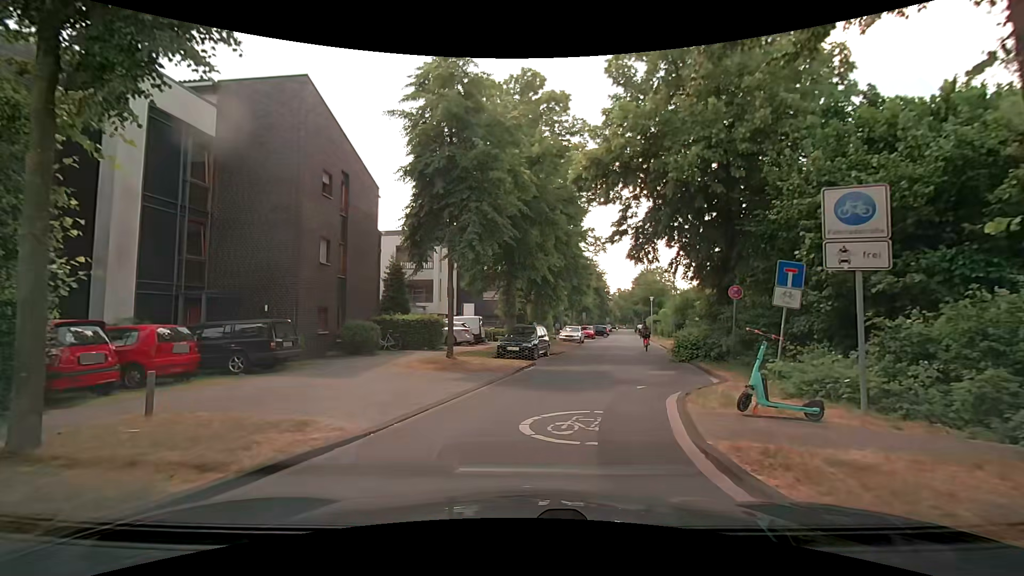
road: residential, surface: asphalt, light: Day
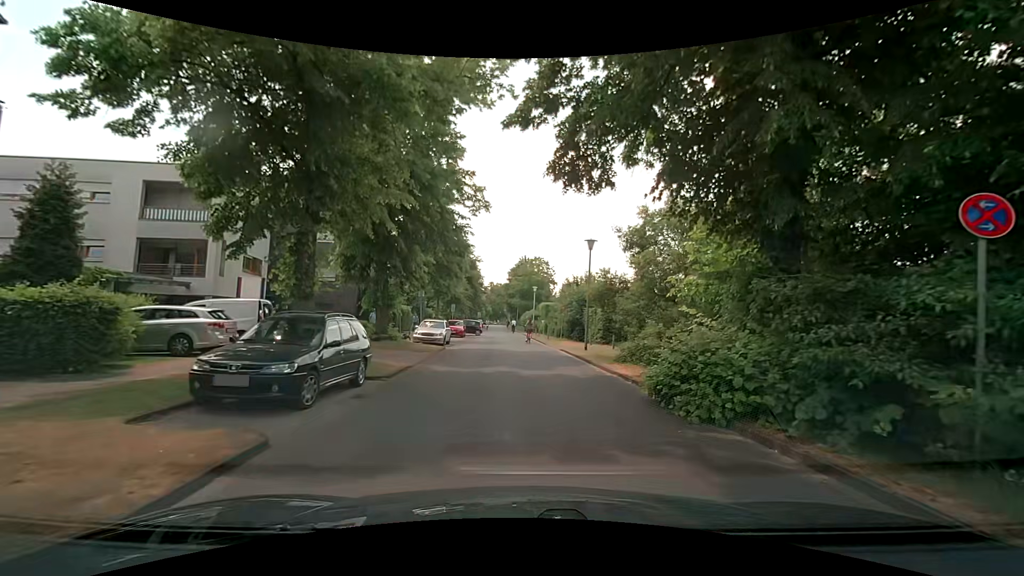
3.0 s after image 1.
(+1.3, +13.3) m; +14°
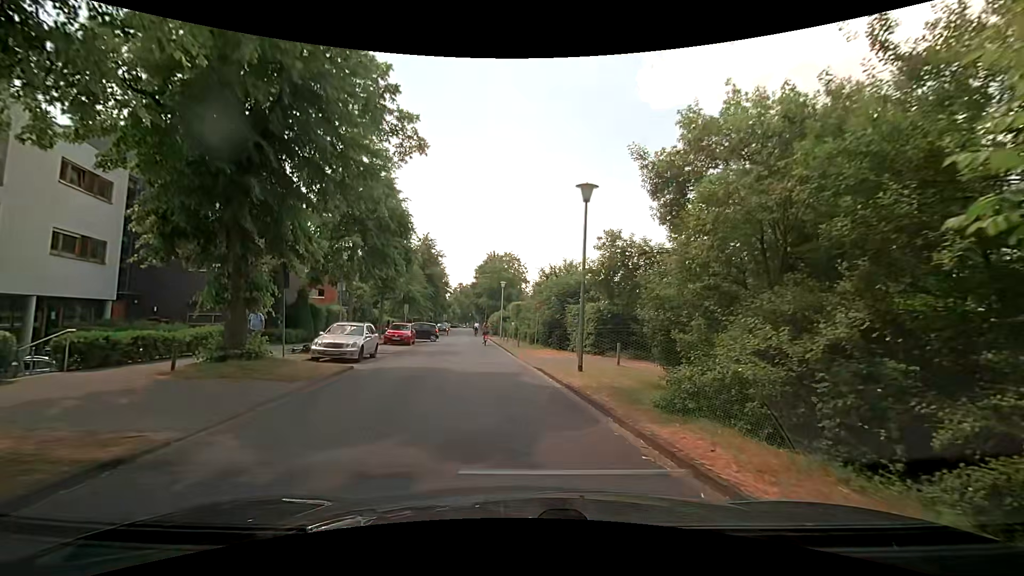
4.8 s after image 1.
(+0.6, +9.2) m; +4°
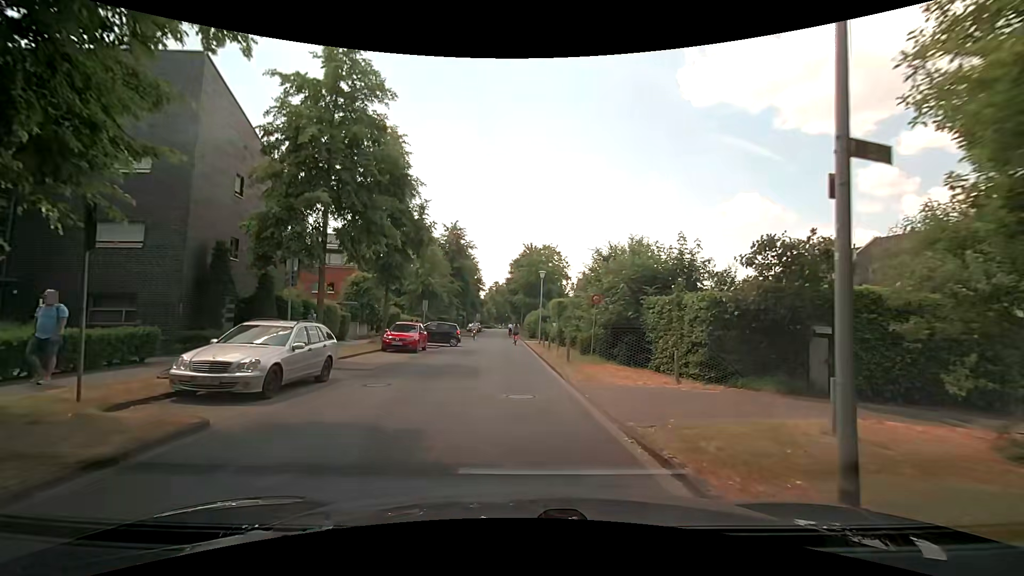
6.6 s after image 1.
(-0.2, +9.2) m; -4°
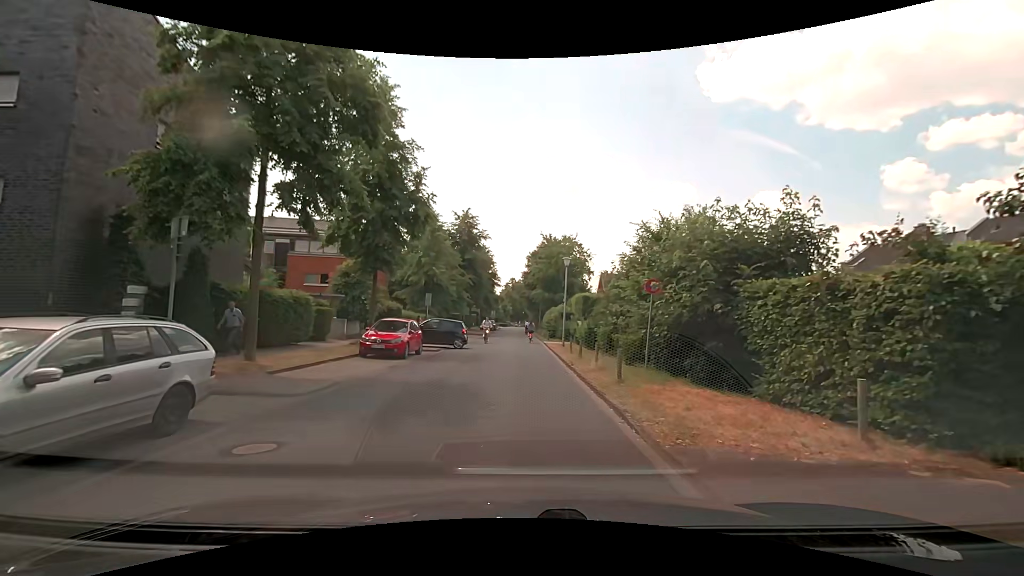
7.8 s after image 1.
(-0.1, +6.1) m; 0°
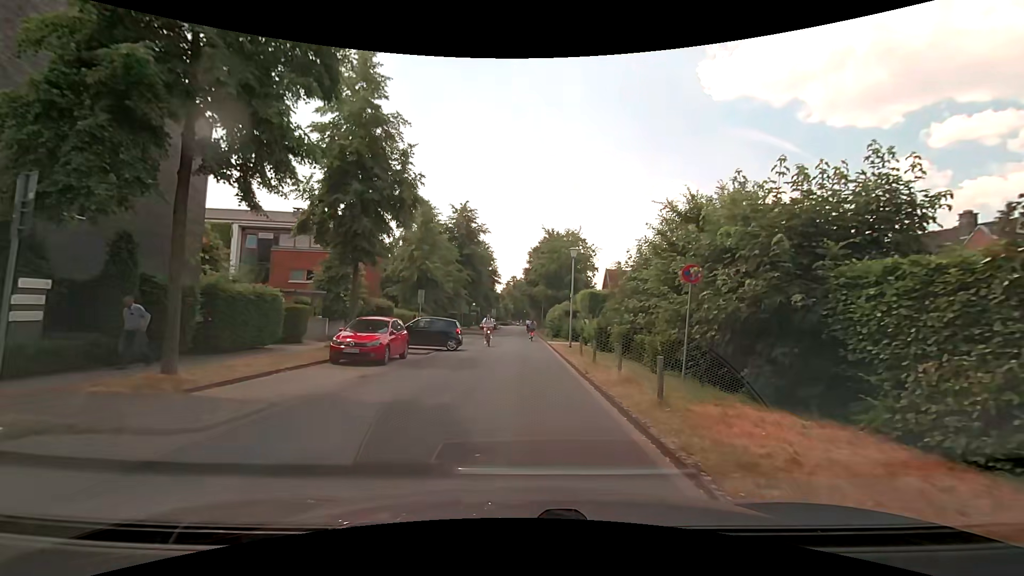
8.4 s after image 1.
(-0.1, +3.1) m; -2°
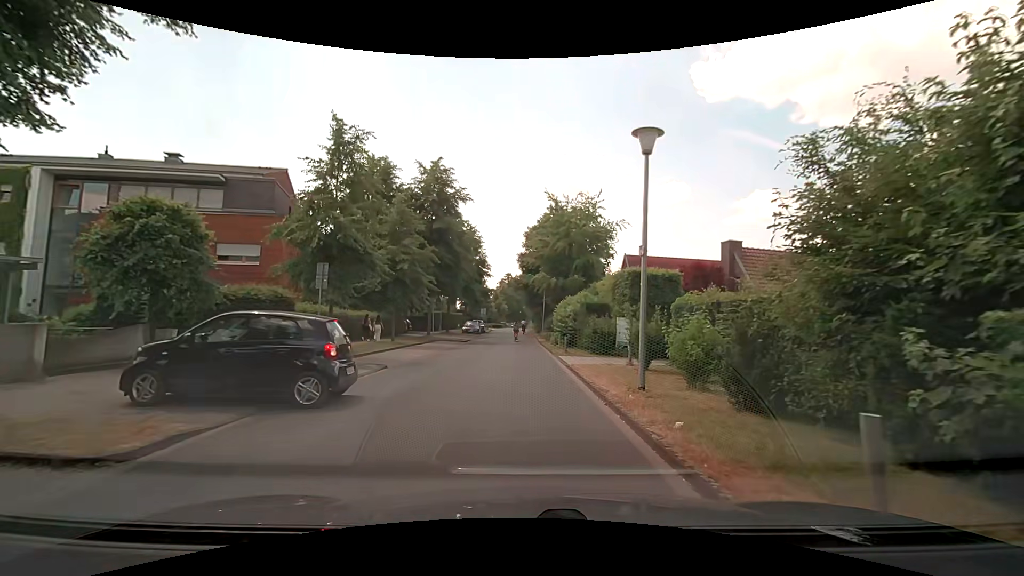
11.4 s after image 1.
(0.0, +15.5) m; 0°
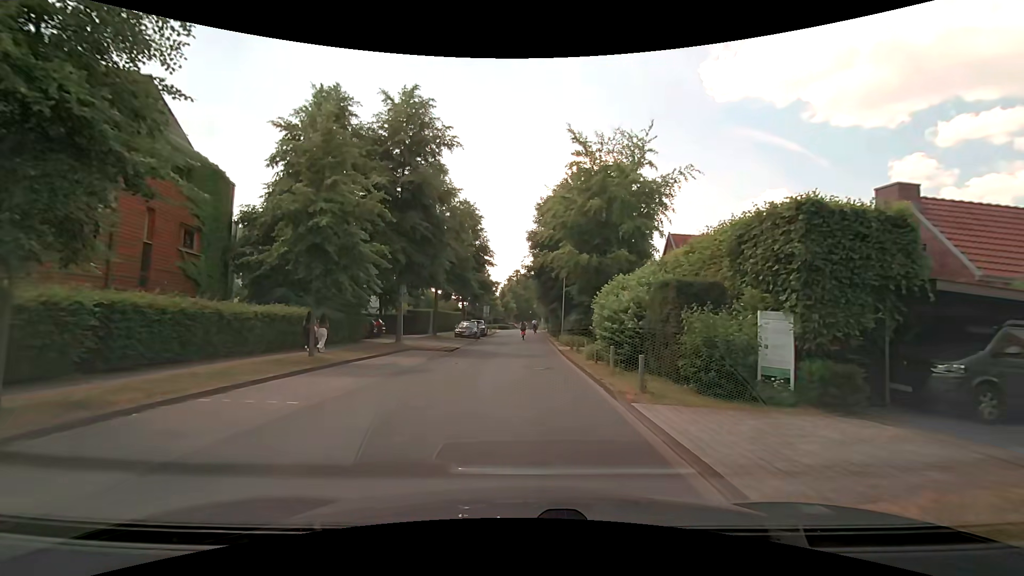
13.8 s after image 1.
(0.0, +12.8) m; -2°
